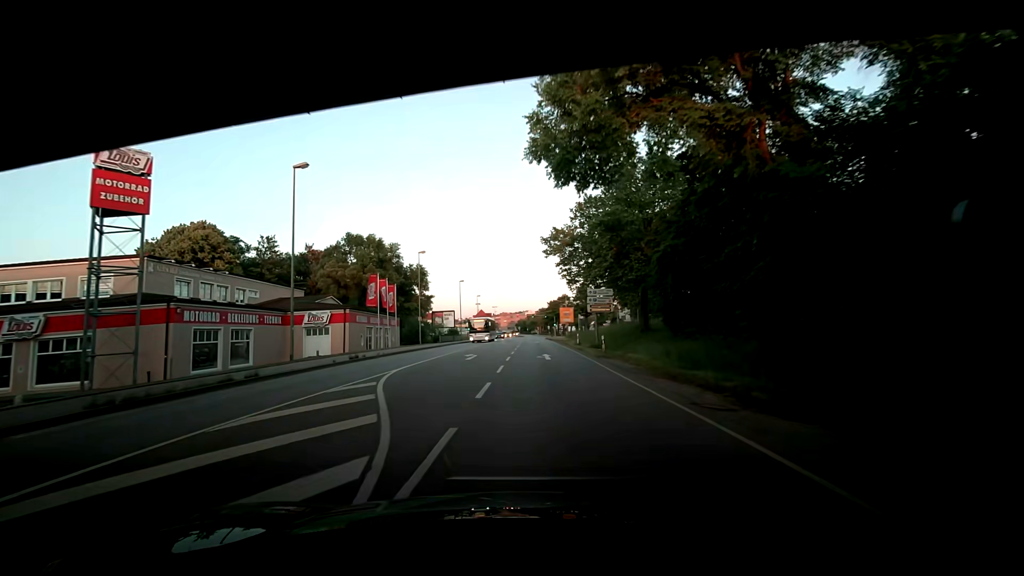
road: primary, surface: asphalt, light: Day
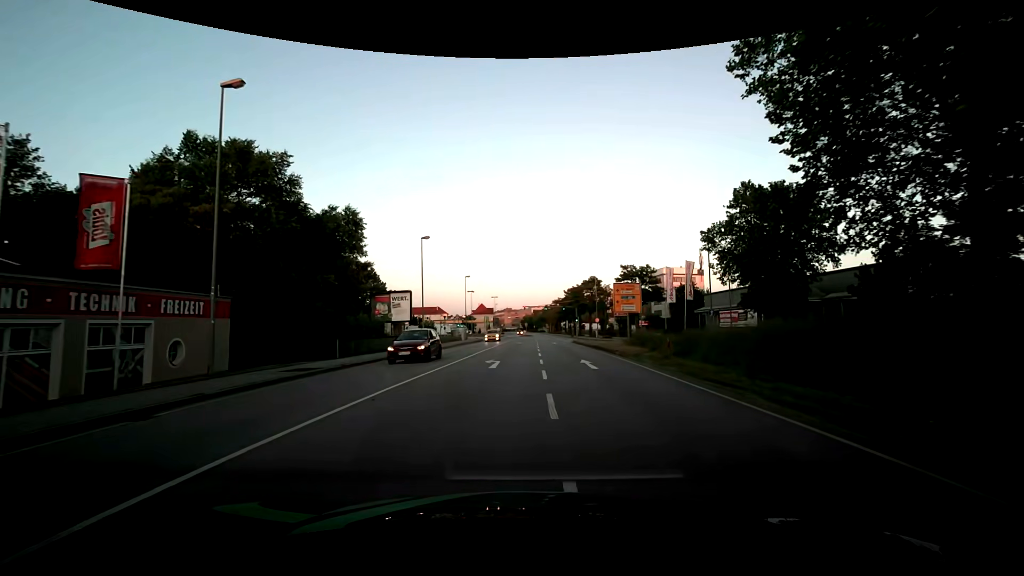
(+0.1, +38.3) m; 0°
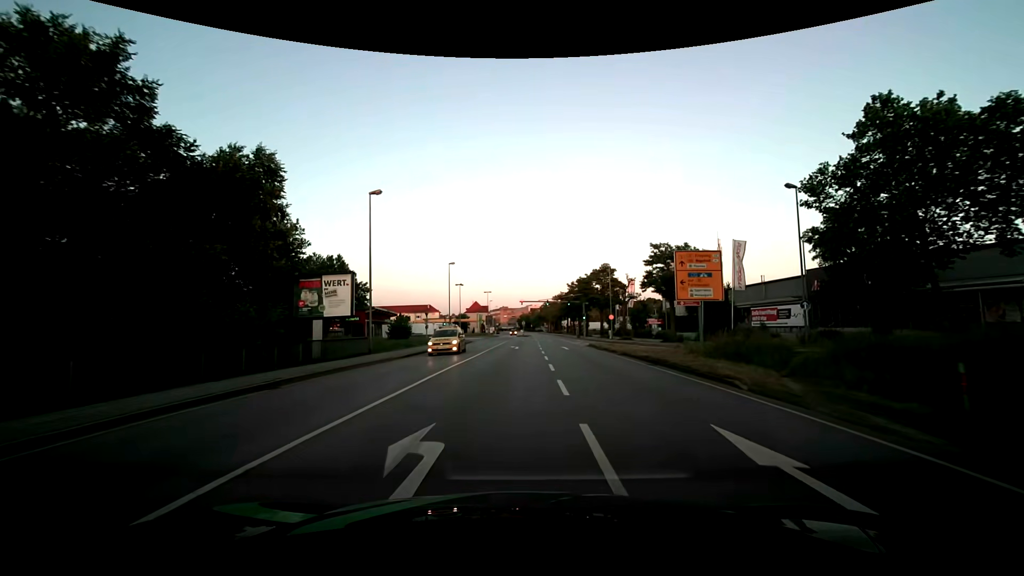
(0.0, +15.4) m; 0°
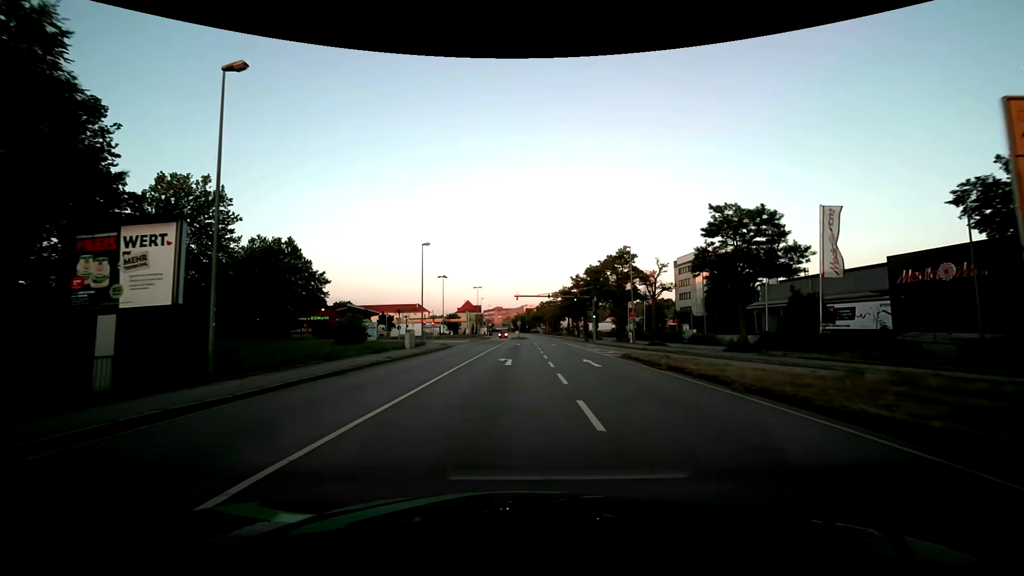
(0.0, +15.4) m; 0°
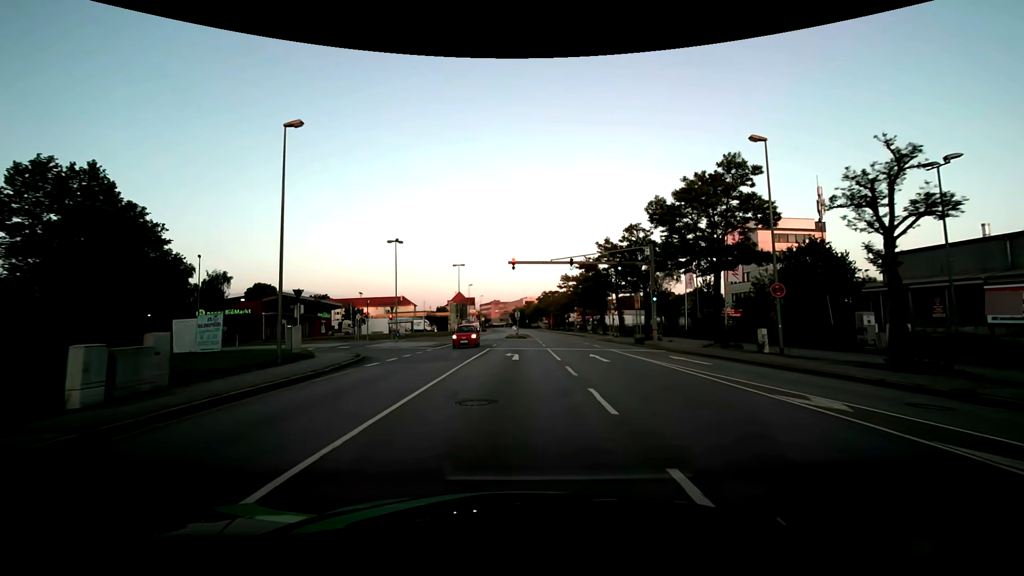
(+0.1, +28.7) m; 0°
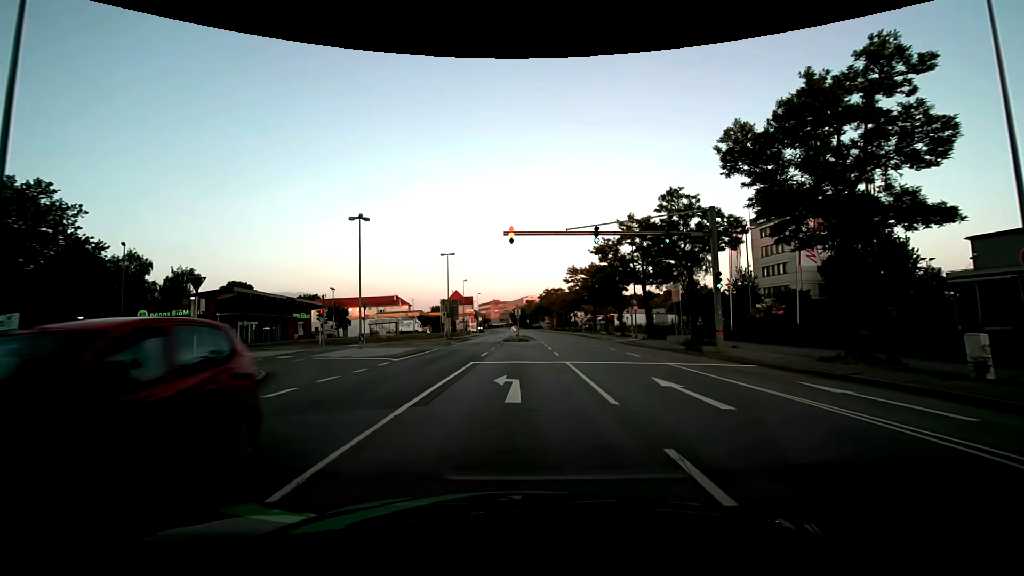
(0.0, +10.9) m; -1°
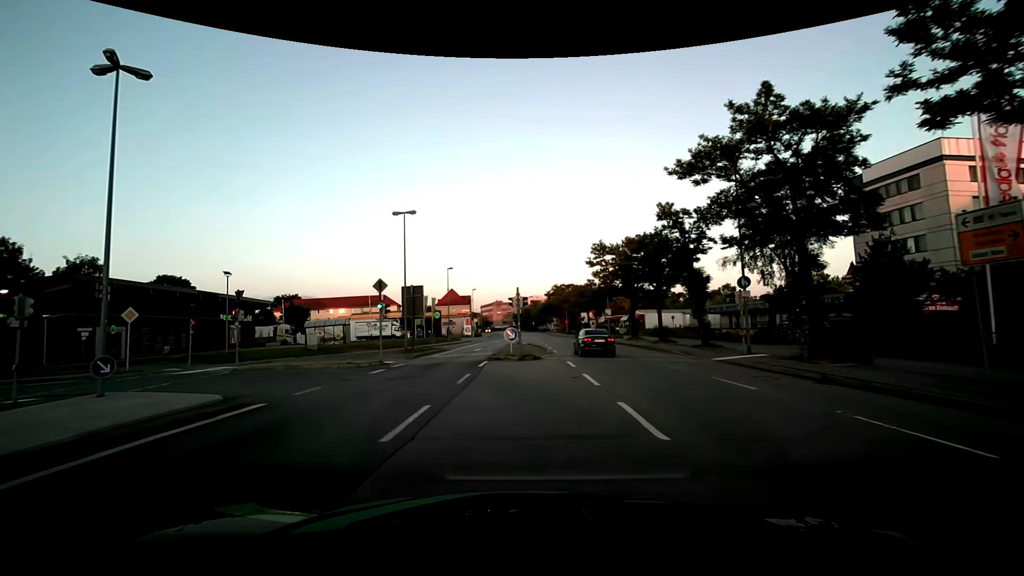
(+0.4, +23.2) m; +1°
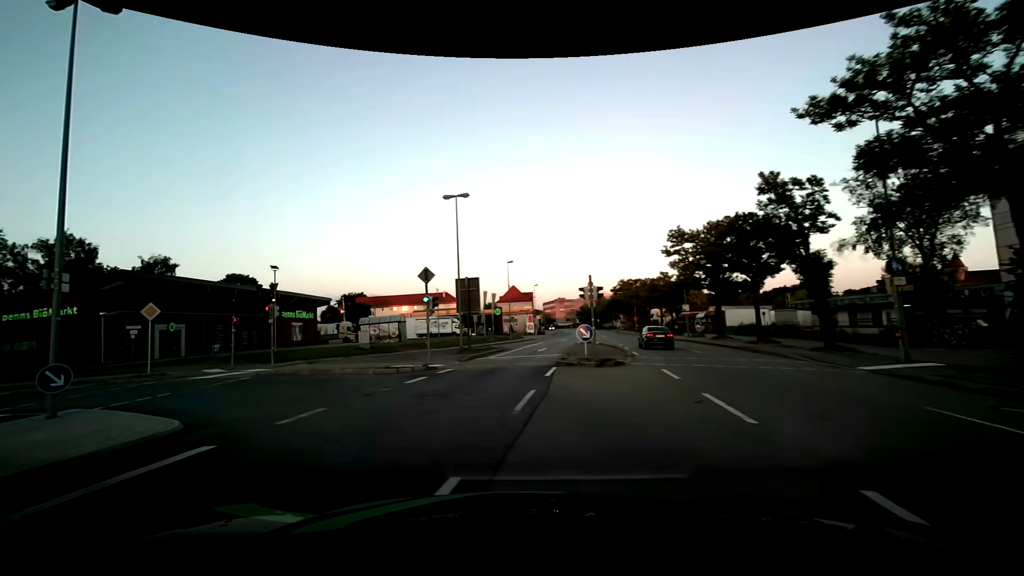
(-0.2, +4.6) m; -7°
(-2, +10) (-10, +16) (-19, +18) (-29, +15) (-38, +11) (-47, +6) (-55, 0) (-62, -7) (-67, -16) (-71, -25) m
